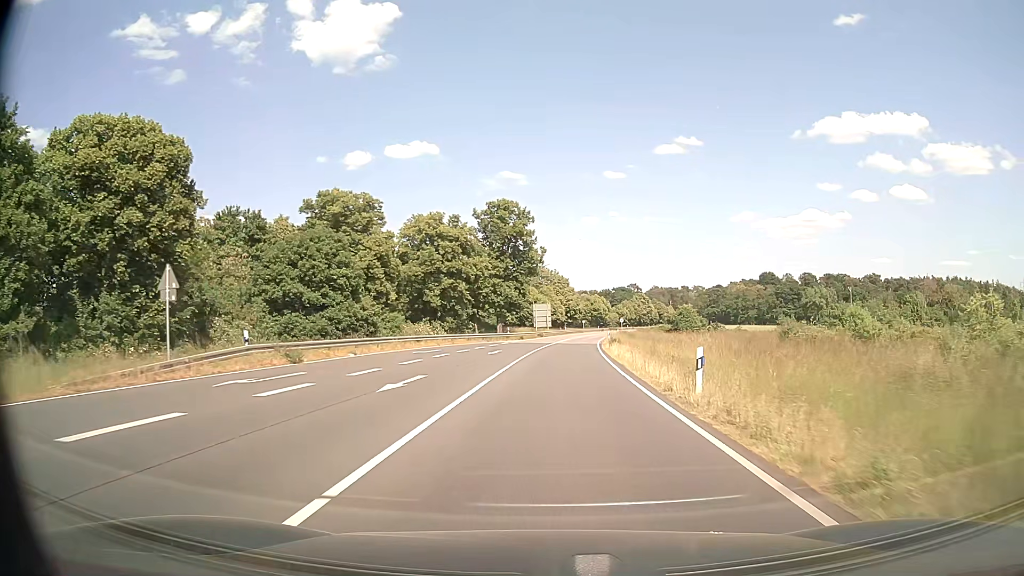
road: primary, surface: asphalt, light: Day
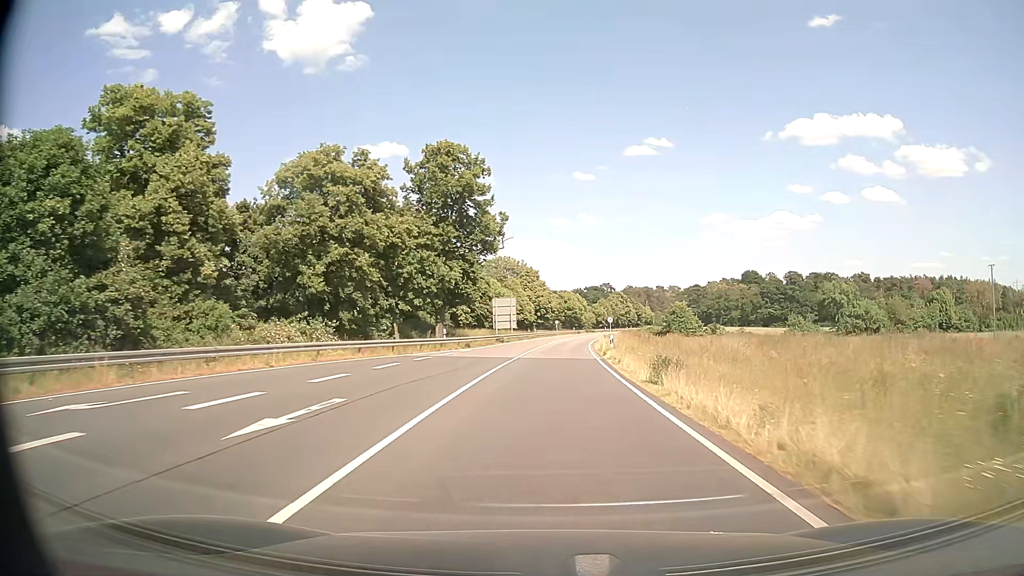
(+0.7, +26.3) m; +3°
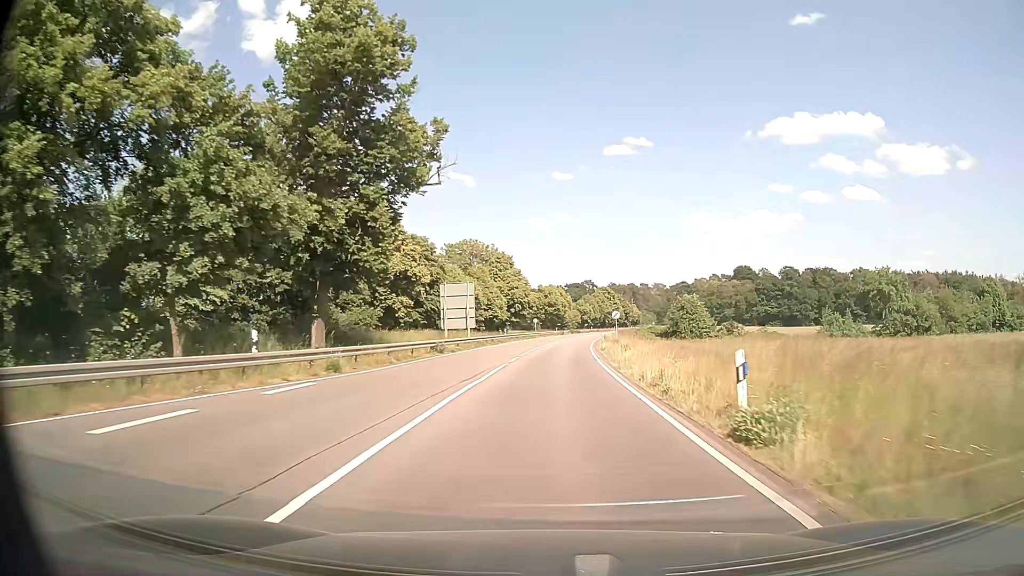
(+0.4, +26.6) m; +2°
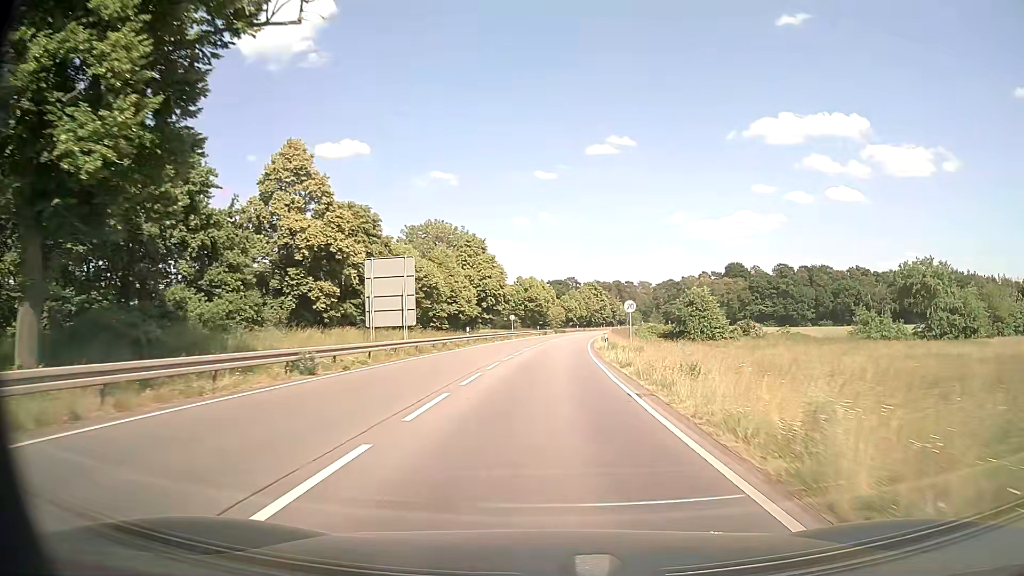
(+0.3, +18.5) m; +2°
(0, +10) (0, +20) (+1, +30) (+1, +40) (+2, +50) (+2, +60) (+3, +70) (+4, +80) (+5, +90) (+6, +100) m
